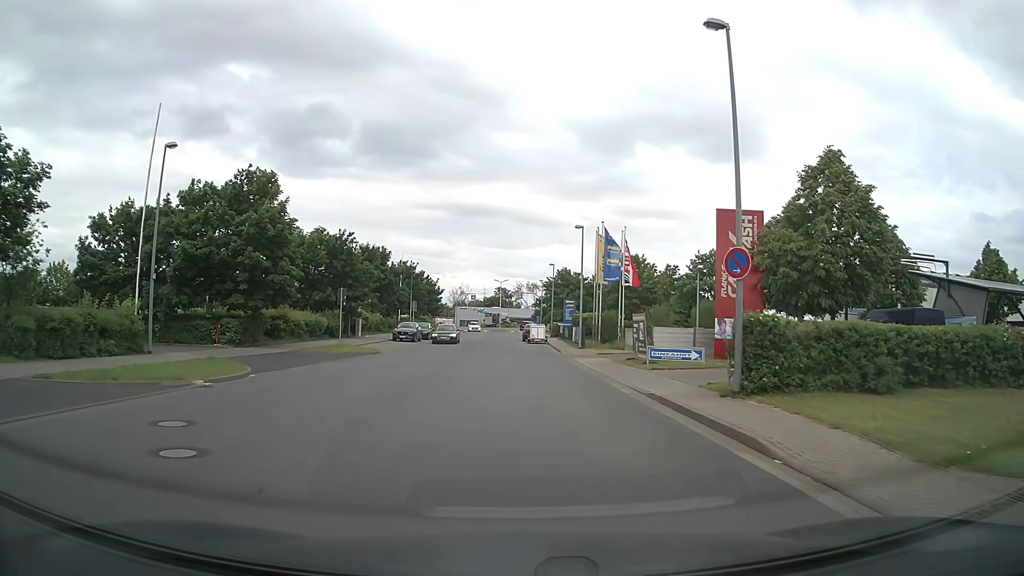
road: unclassified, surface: asphalt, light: Day
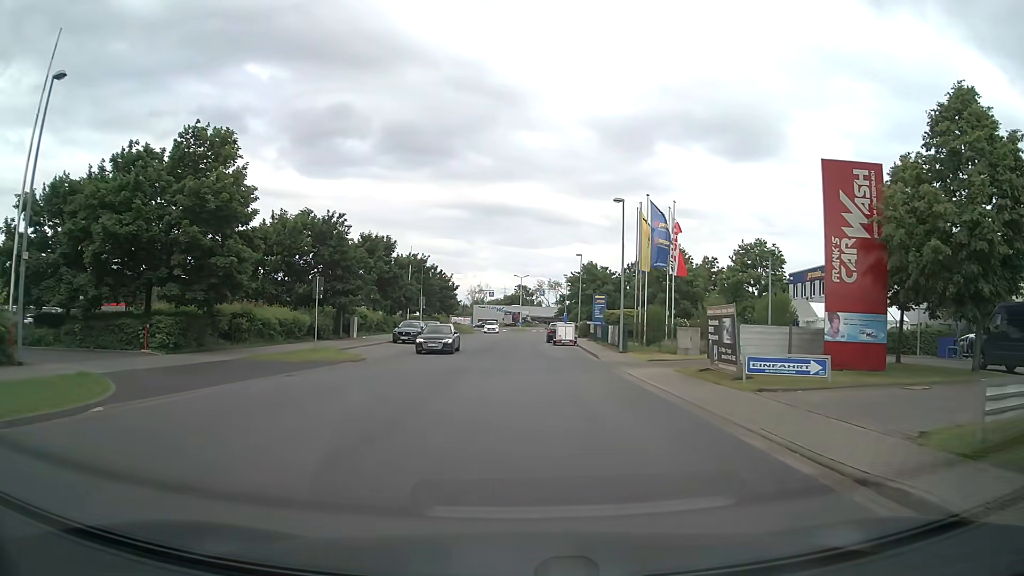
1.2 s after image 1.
(-0.2, +8.7) m; -2°
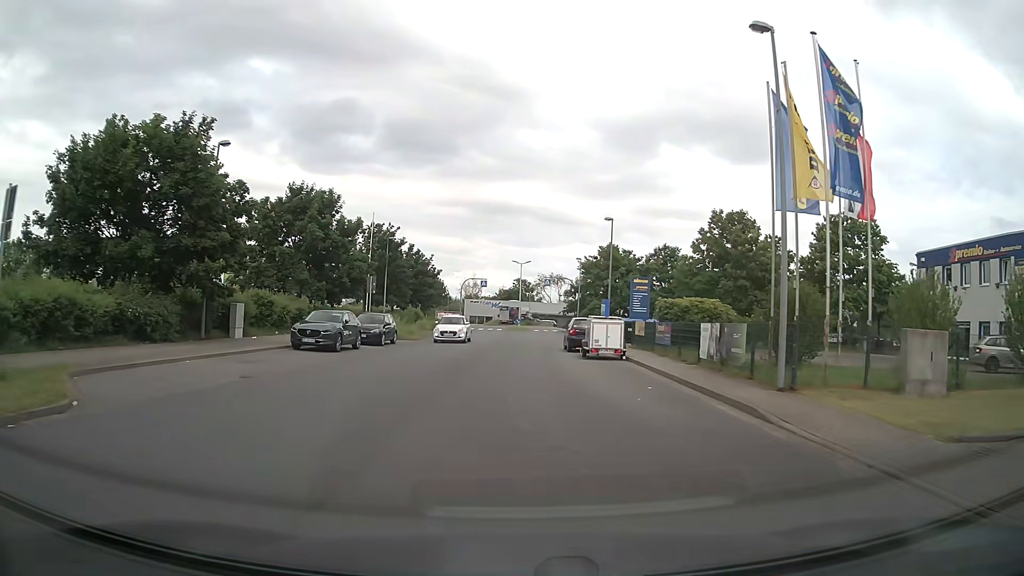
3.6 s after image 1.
(-0.1, +20.7) m; 0°
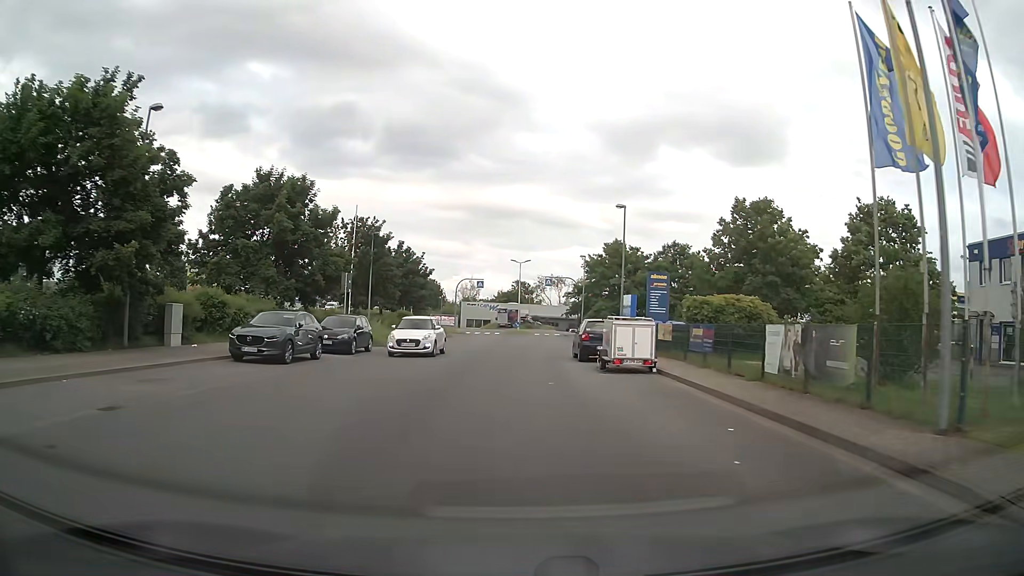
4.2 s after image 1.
(0.0, +5.6) m; 0°
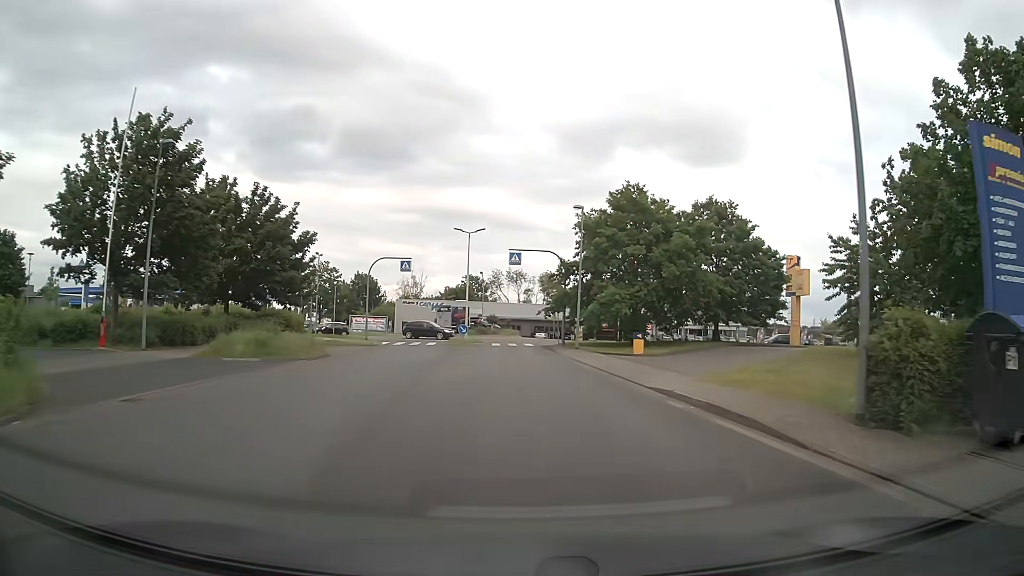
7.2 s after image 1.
(+0.3, +28.2) m; +4°
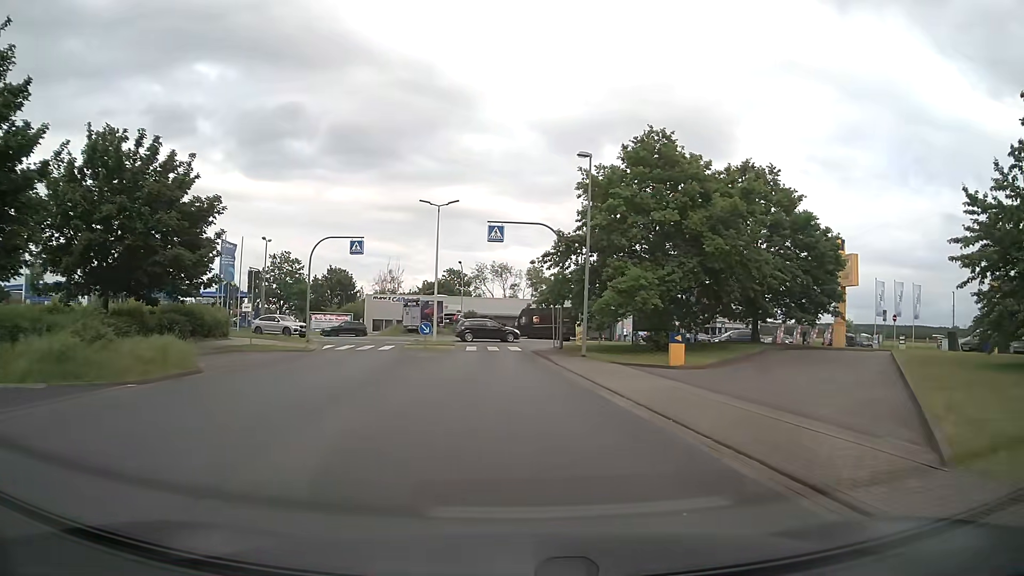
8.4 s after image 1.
(+0.2, +10.8) m; +1°
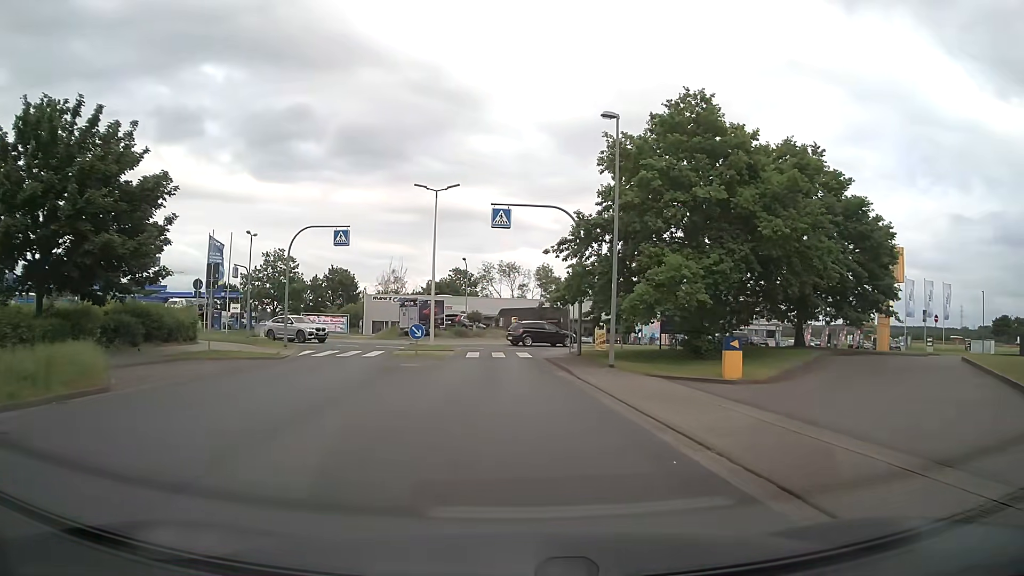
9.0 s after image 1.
(0.0, +5.0) m; 0°
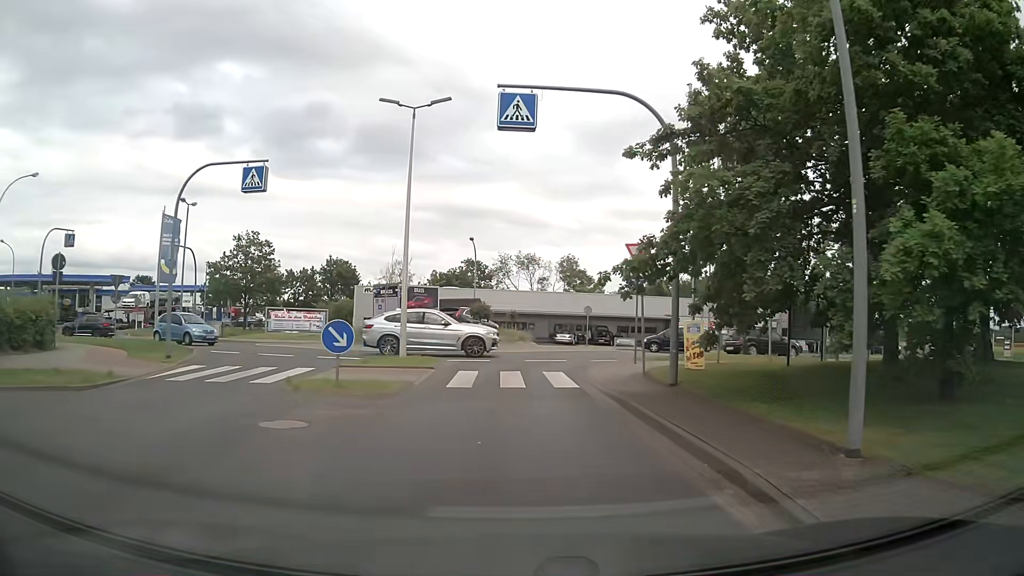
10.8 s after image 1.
(-0.2, +13.3) m; -2°
